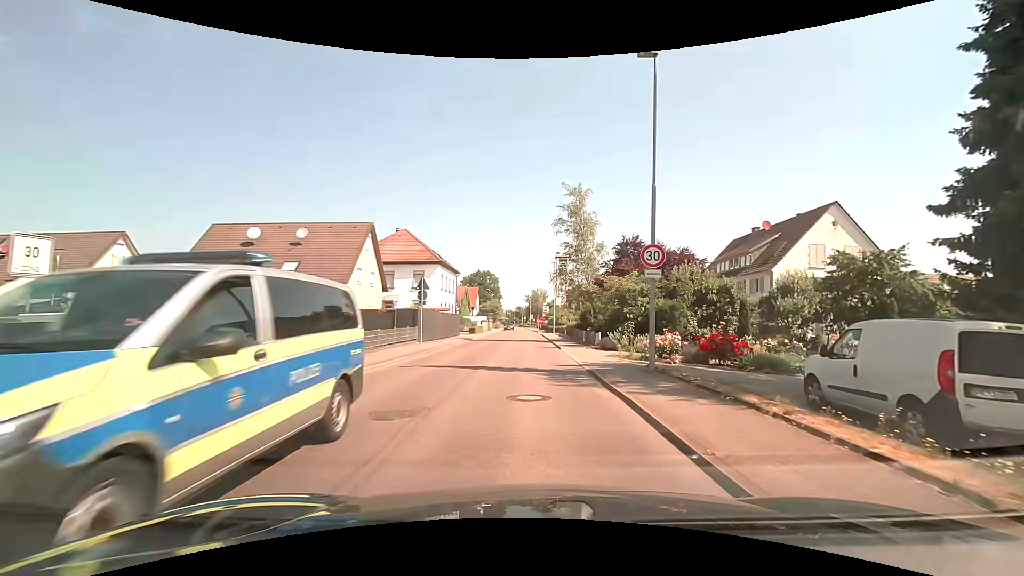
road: secondary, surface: paved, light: Day
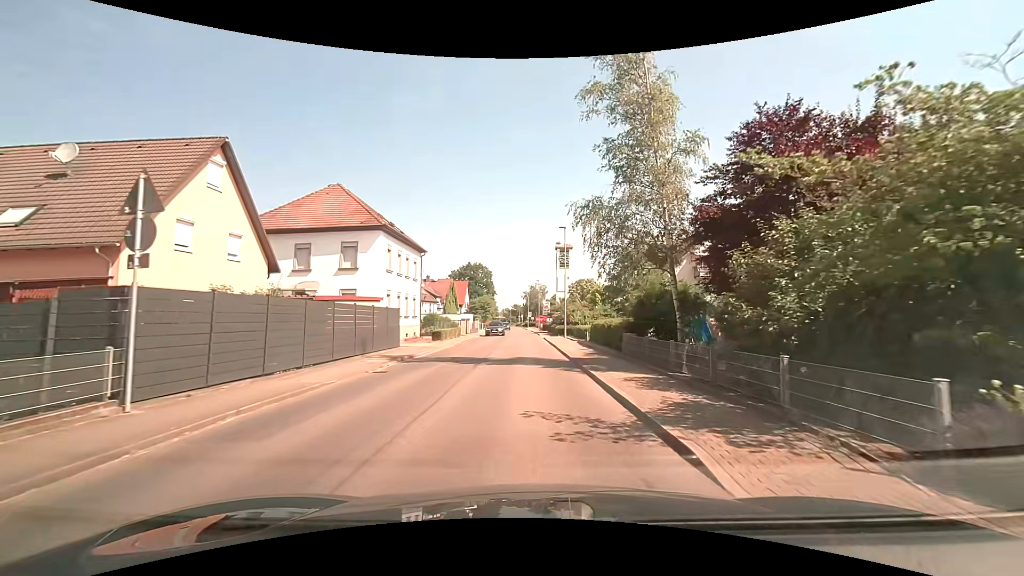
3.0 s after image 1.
(0.0, +20.4) m; 0°
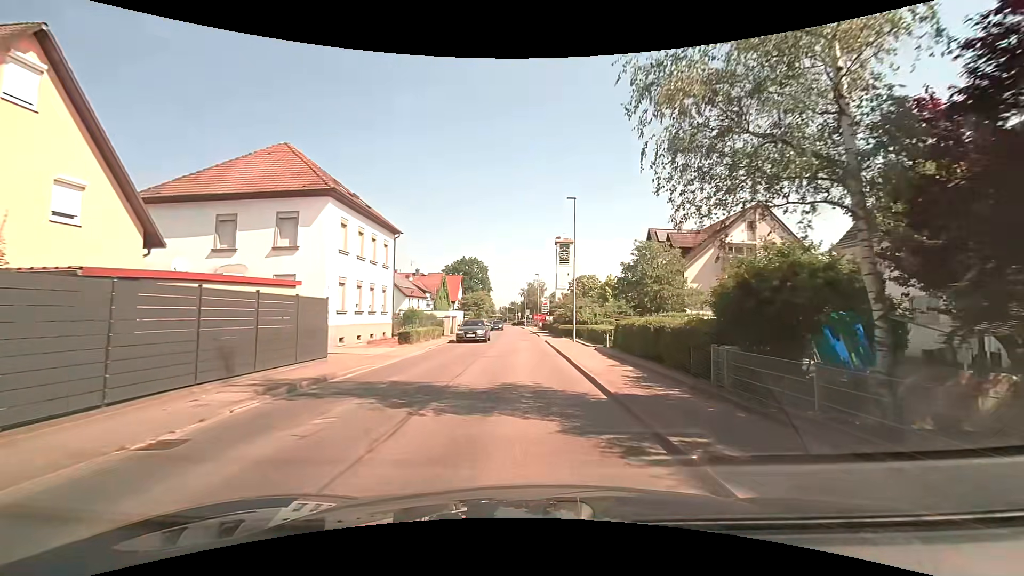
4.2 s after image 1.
(+0.1, +8.6) m; 0°
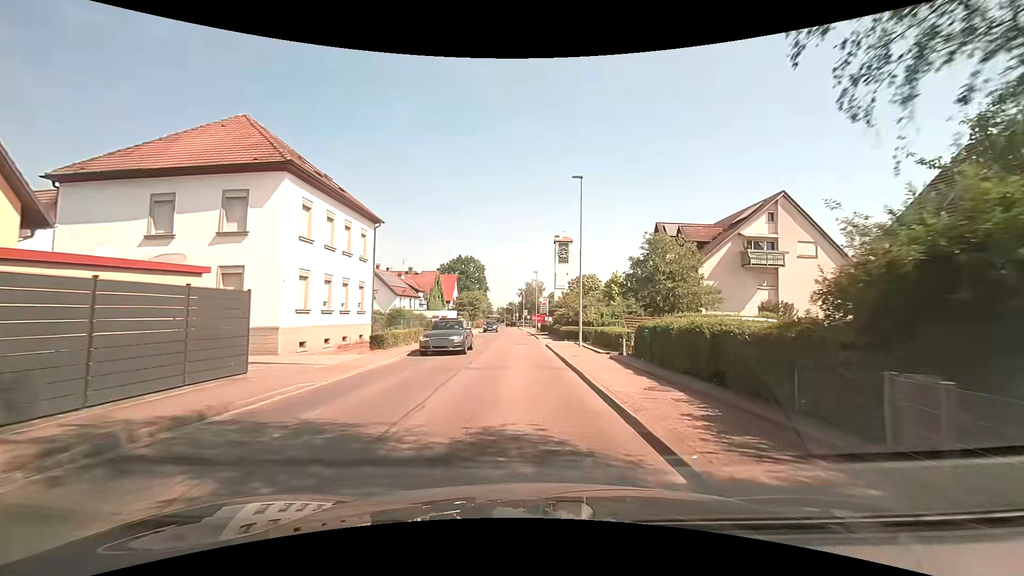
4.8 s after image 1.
(0.0, +4.4) m; +1°
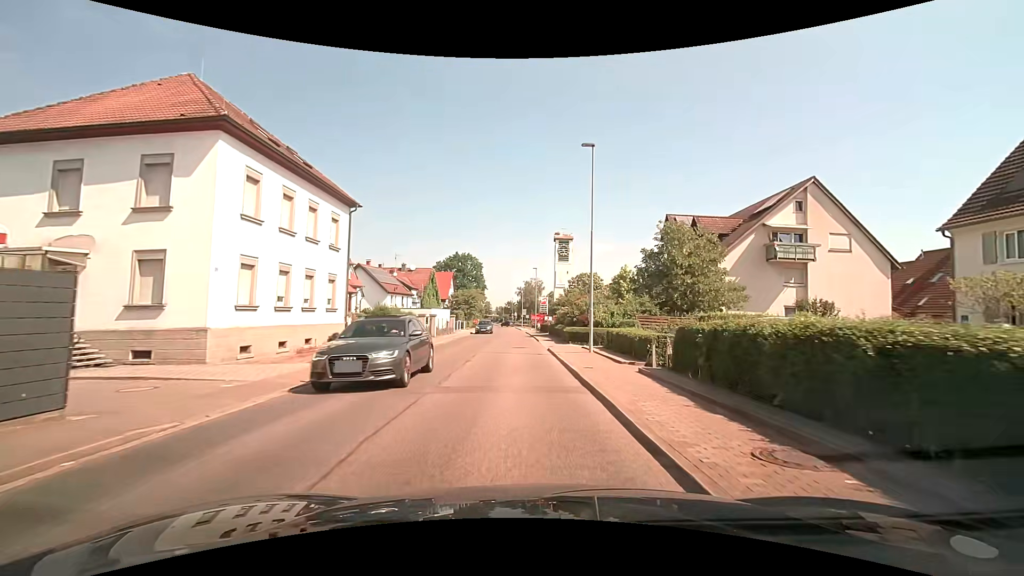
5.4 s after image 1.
(0.0, +4.4) m; -1°
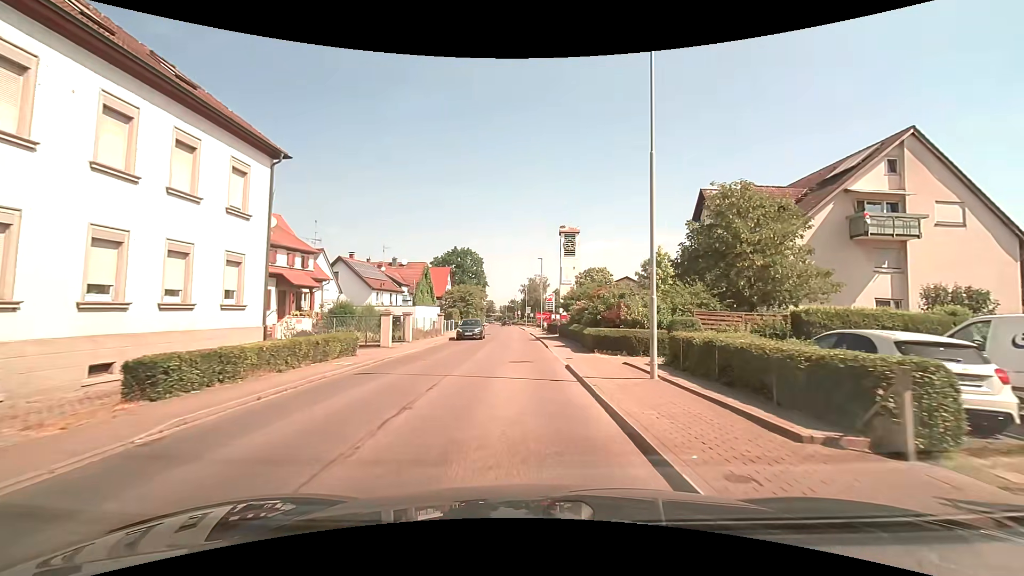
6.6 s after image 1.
(+0.1, +9.1) m; 0°
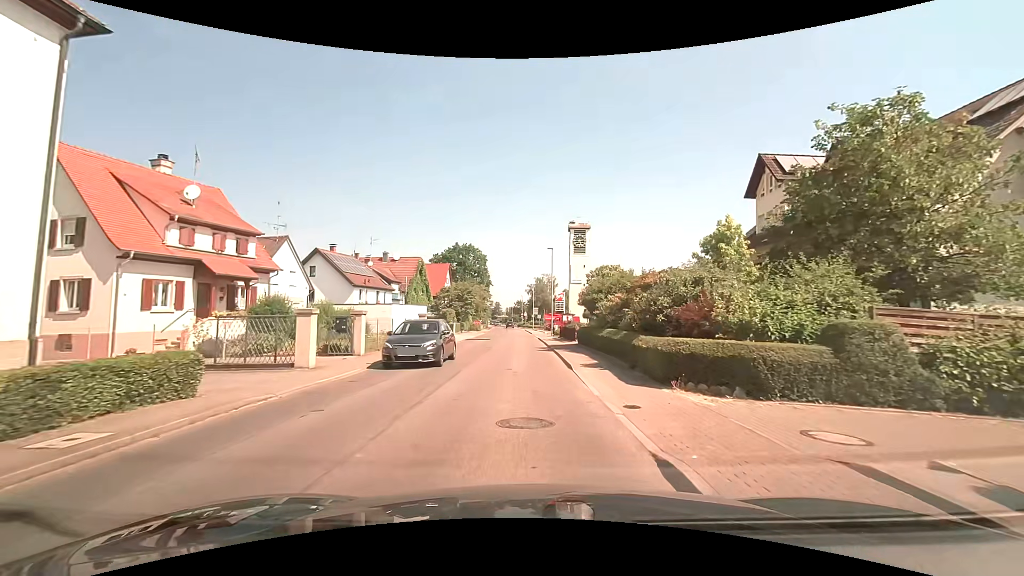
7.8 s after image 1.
(-0.1, +9.3) m; -1°
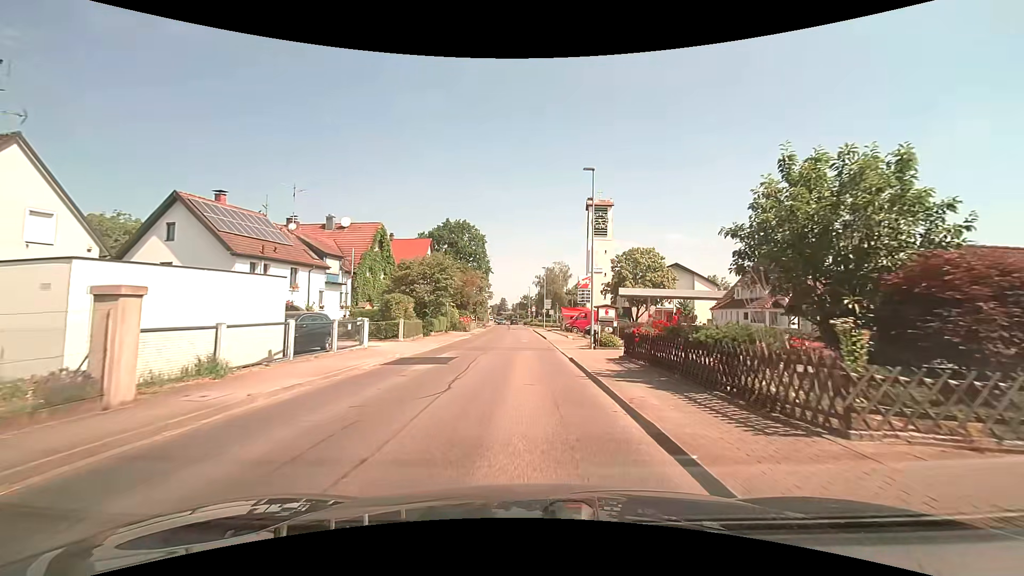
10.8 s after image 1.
(-0.4, +23.7) m; 0°
(0, +10) (0, +20) (0, +30) (-1, +40) (-1, +50) (-1, +60) (-2, +70) (-2, +80) (-3, +90) (-3, +100) m
